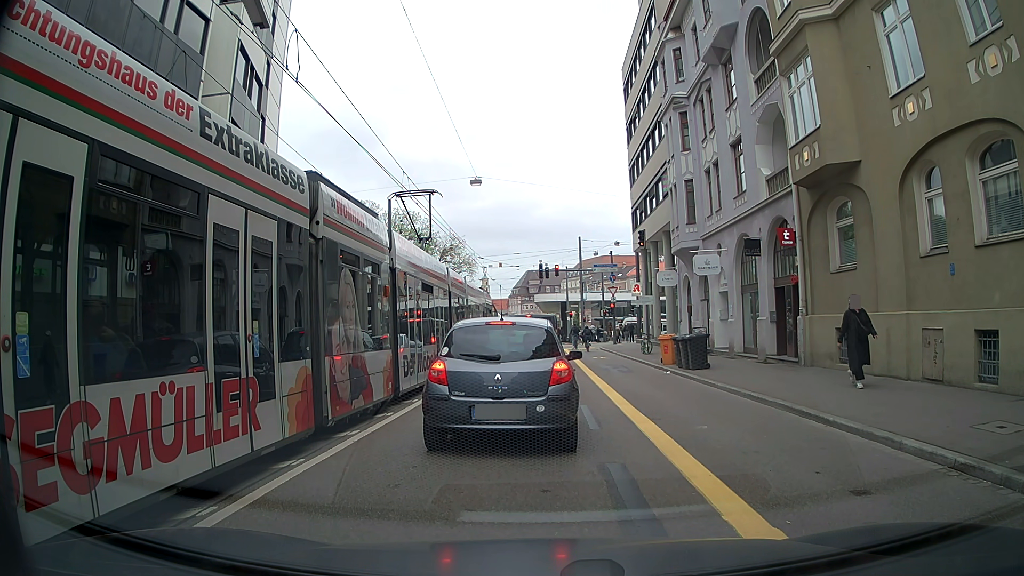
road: tertiary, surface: asphalt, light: Day
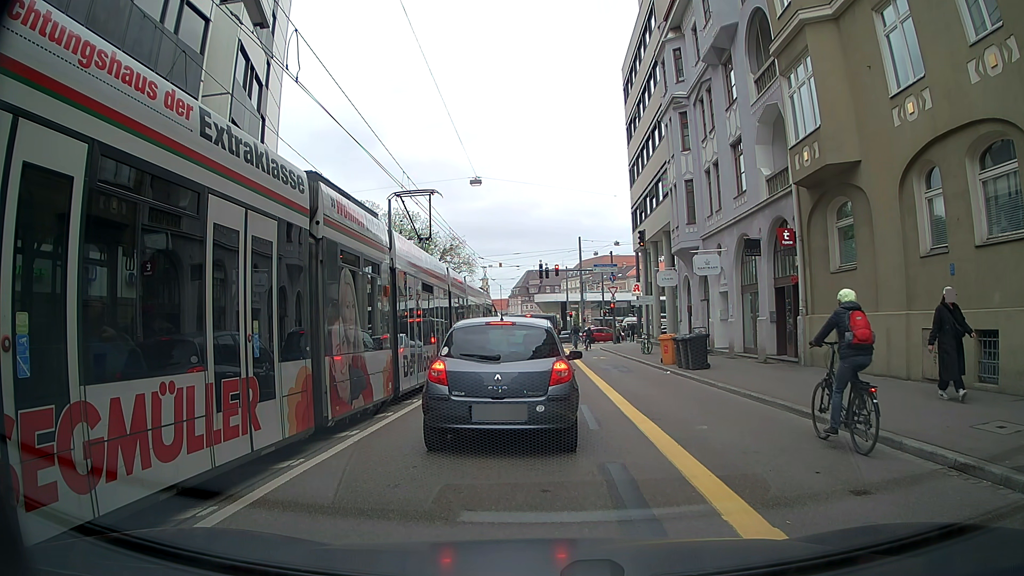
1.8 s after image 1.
(0.0, 0.0) m; 0°
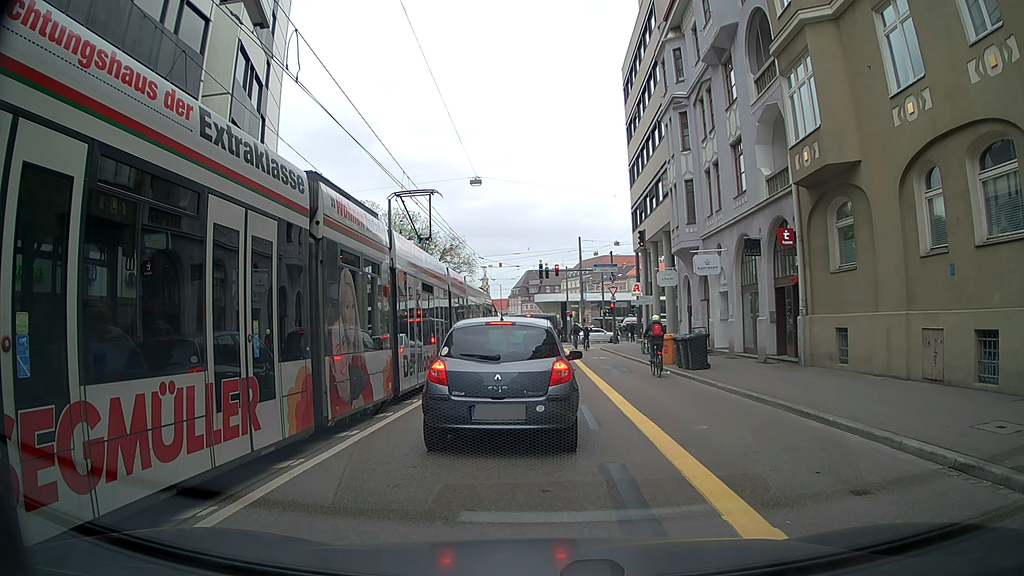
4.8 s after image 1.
(0.0, 0.0) m; 0°
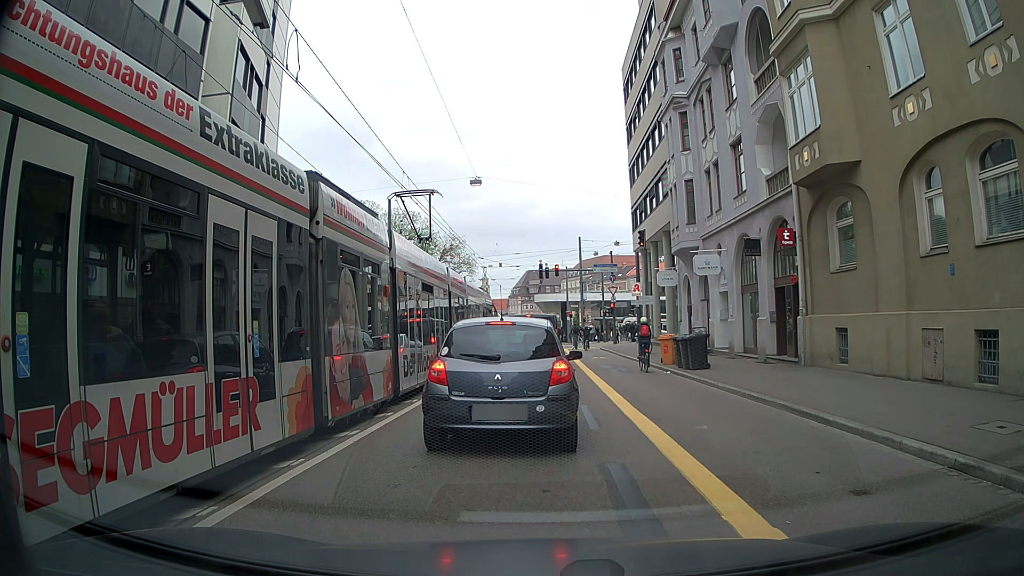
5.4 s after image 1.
(0.0, 0.0) m; 0°
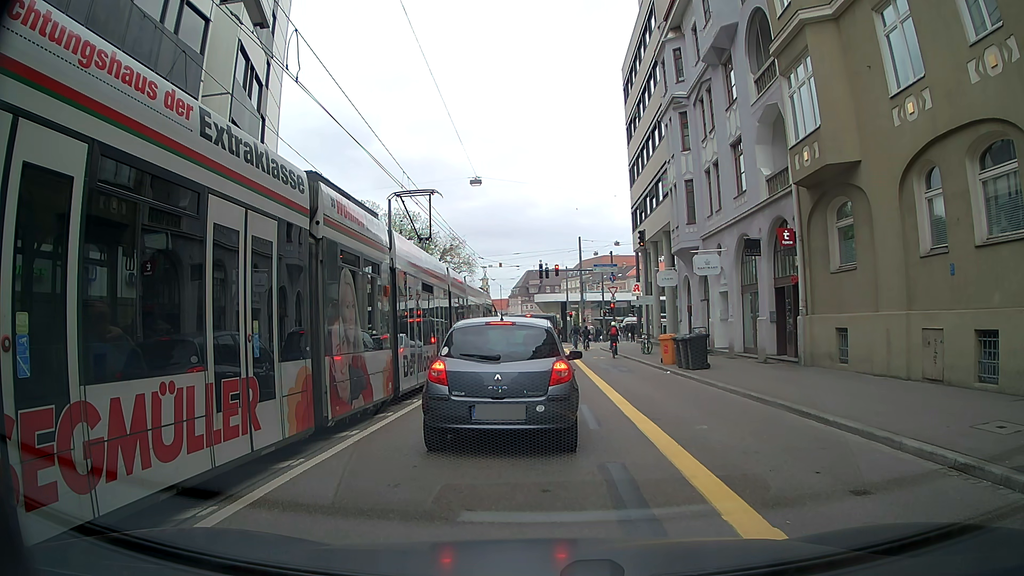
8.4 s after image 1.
(0.0, 0.0) m; 0°
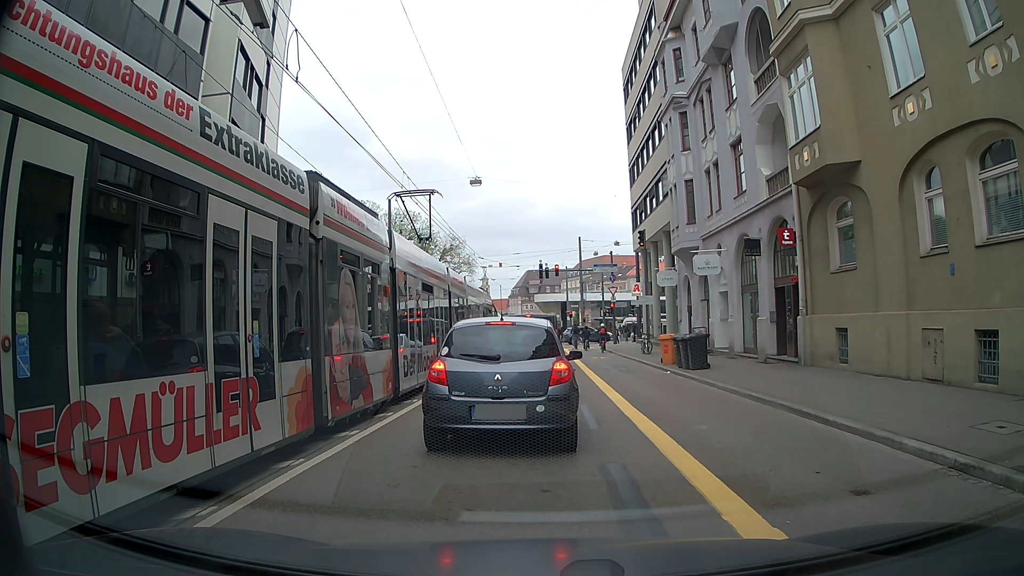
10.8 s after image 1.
(0.0, 0.0) m; 0°
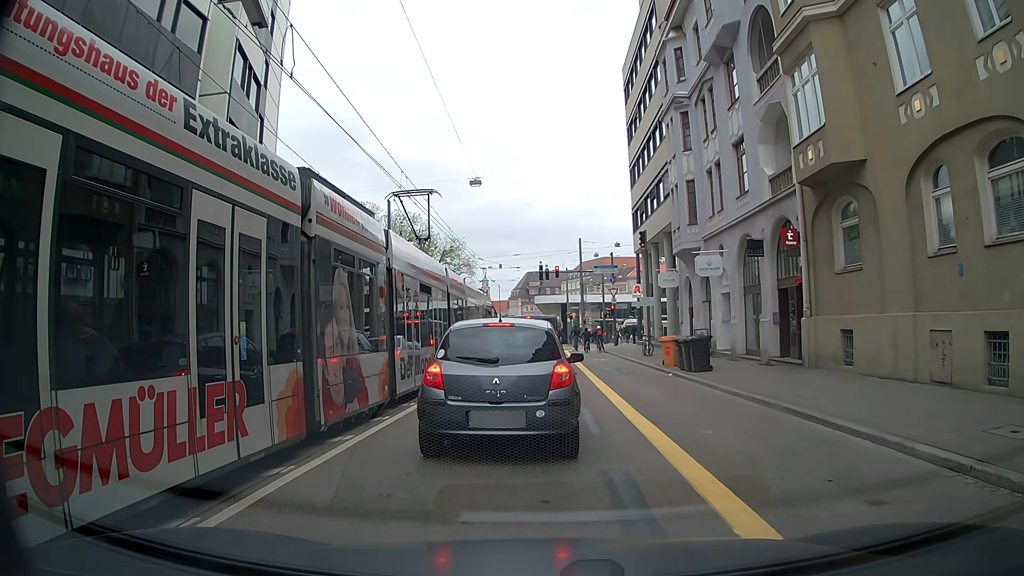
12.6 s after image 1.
(0.0, +0.3) m; 0°
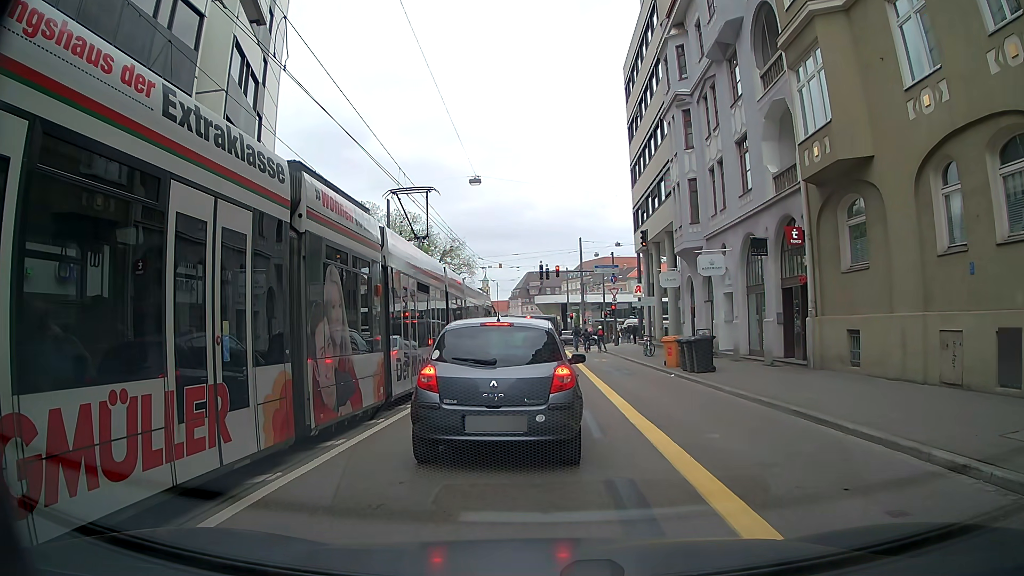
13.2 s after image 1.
(0.0, +0.4) m; 0°
